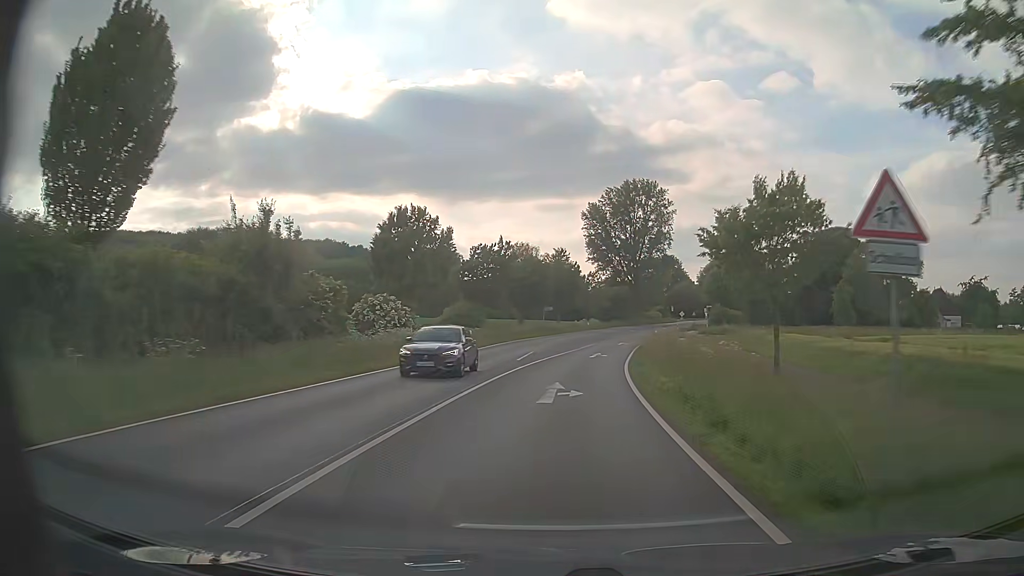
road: primary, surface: asphalt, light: Day
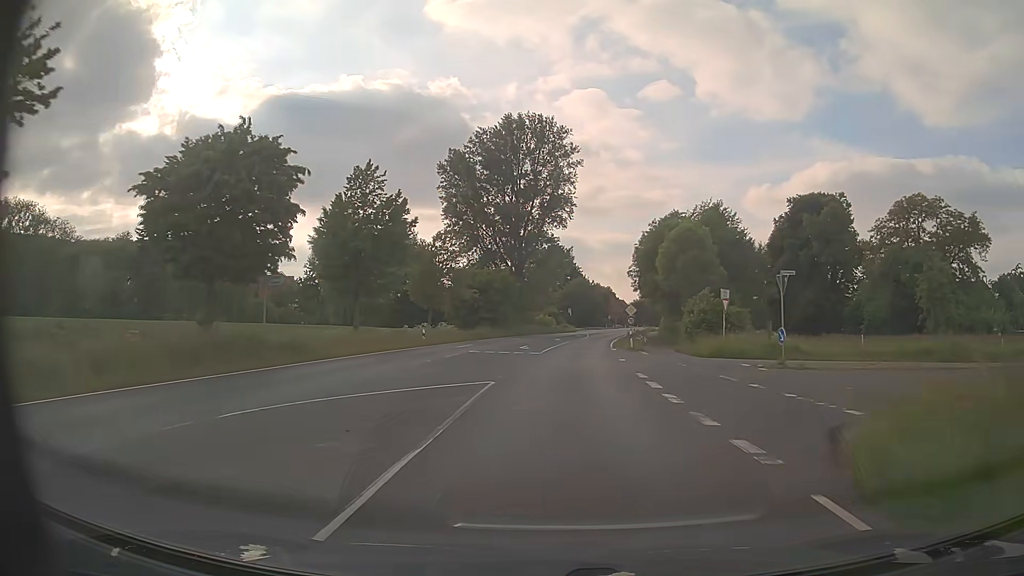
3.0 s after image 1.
(+5.2, +55.2) m; +11°
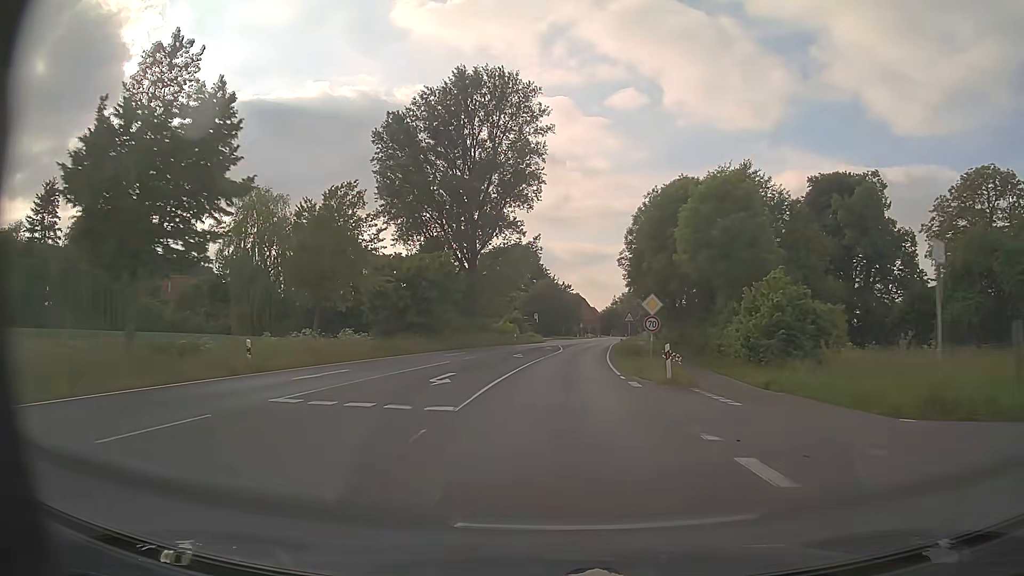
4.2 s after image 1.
(+0.5, +22.1) m; +3°
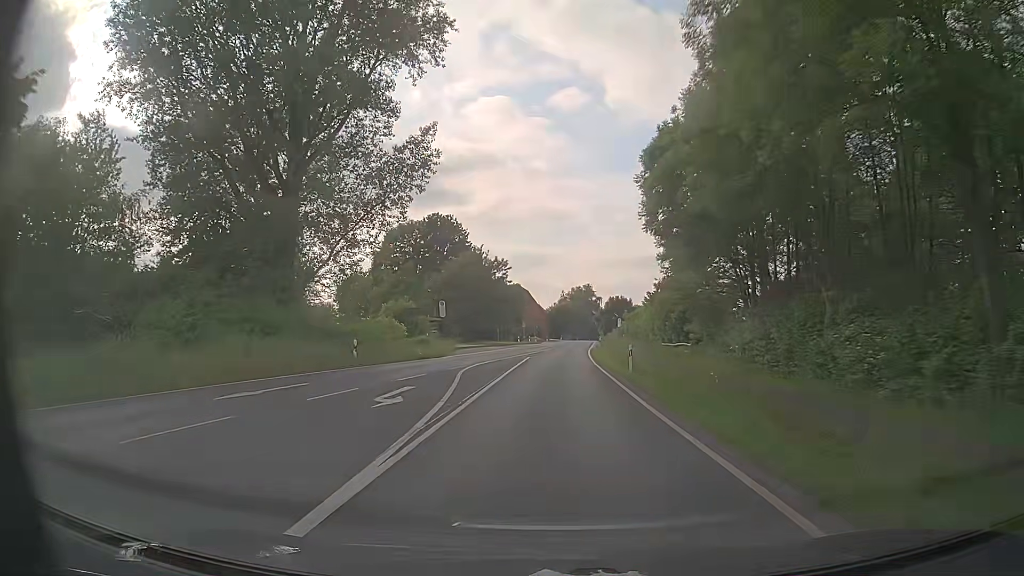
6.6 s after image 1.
(+2.1, +43.9) m; +5°
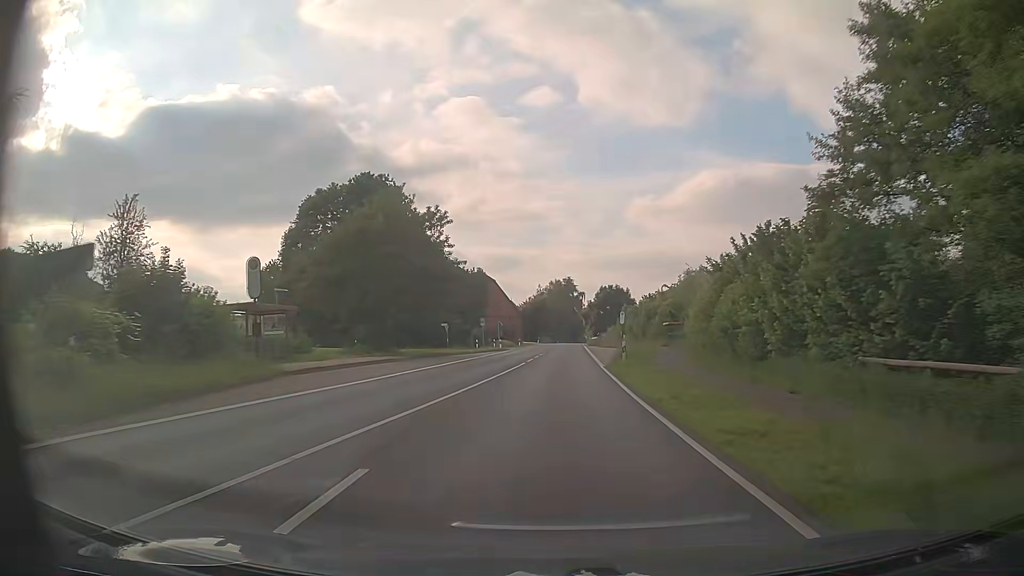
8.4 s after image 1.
(+0.7, +33.1) m; +2°
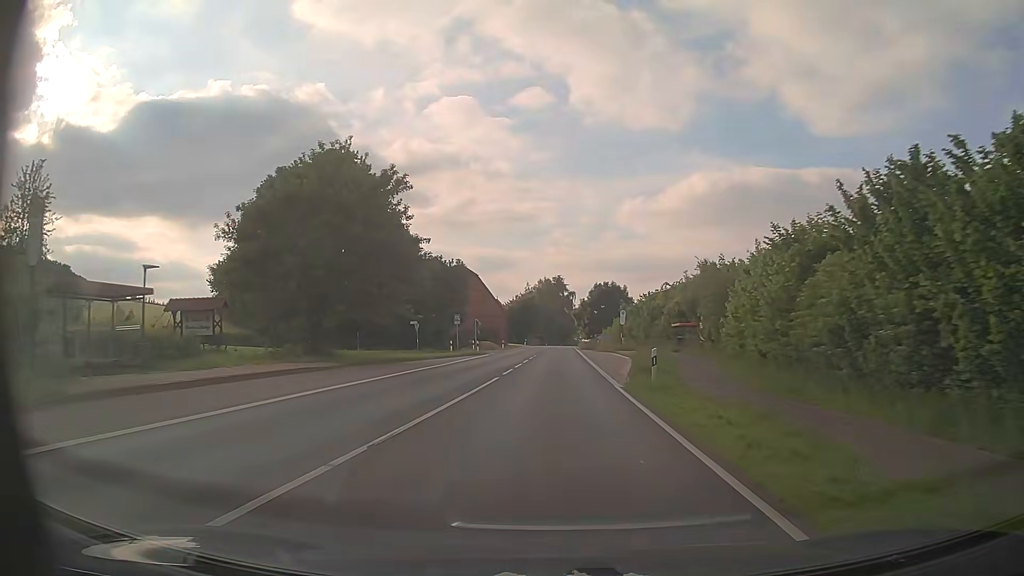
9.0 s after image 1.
(+0.1, +11.0) m; +1°
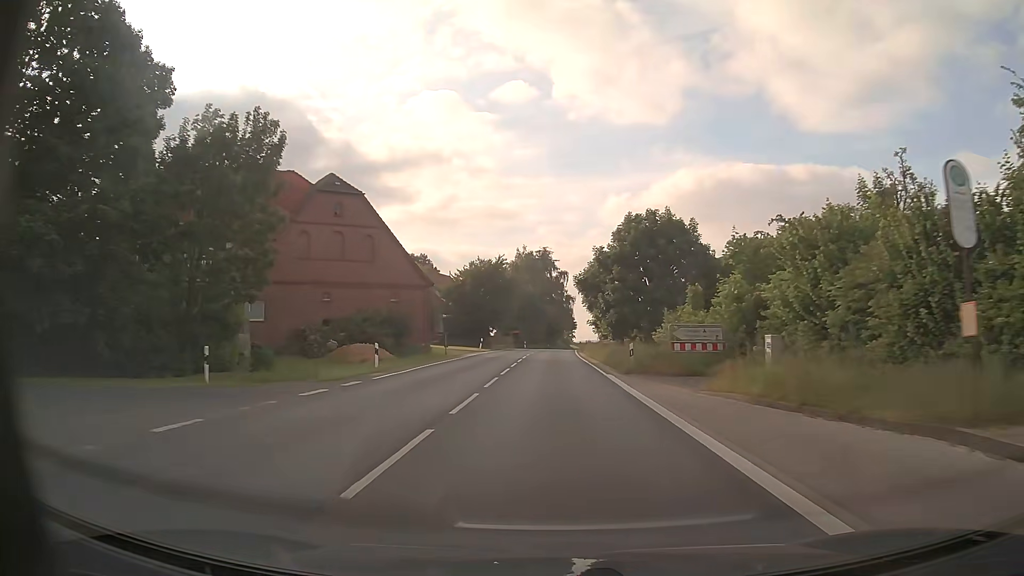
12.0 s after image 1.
(+0.5, +55.5) m; +1°
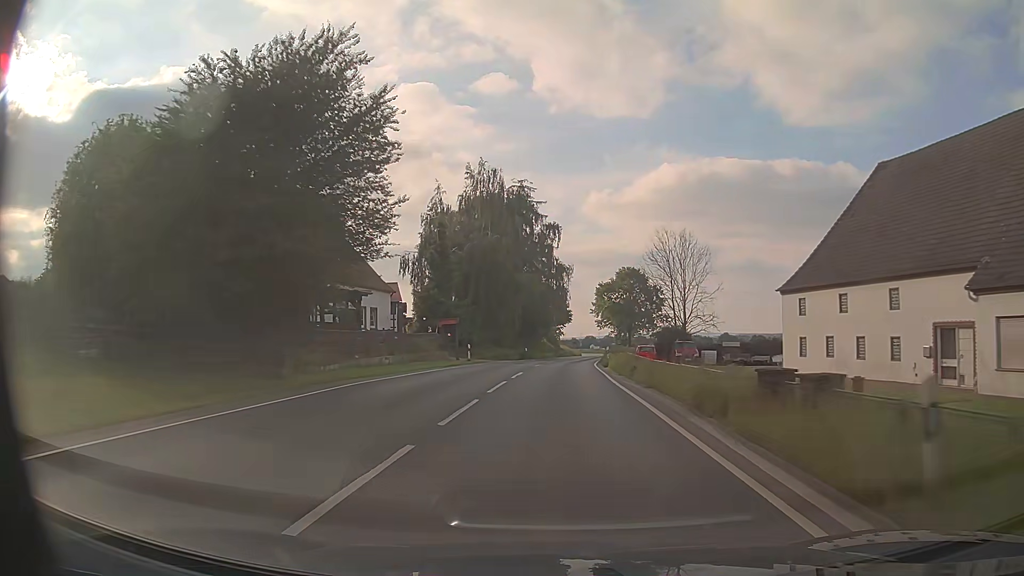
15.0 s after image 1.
(+0.4, +55.7) m; +2°
(0, +10) (0, +20) (0, +30) (+1, +40) (+2, +50) (+2, +60) (+3, +70) (+5, +80) (+6, +90) (+7, +100) m
